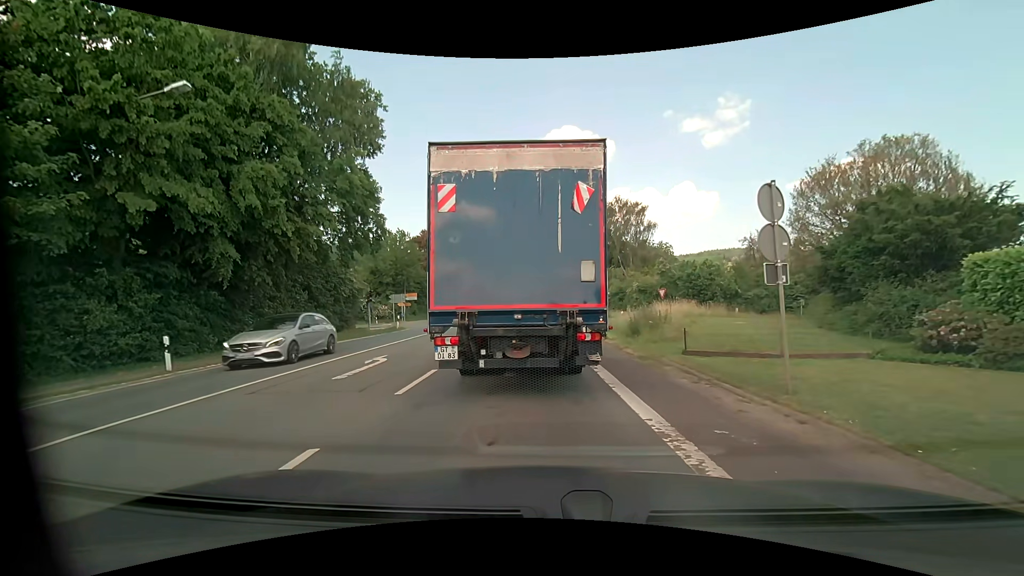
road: primary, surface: asphalt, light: Day
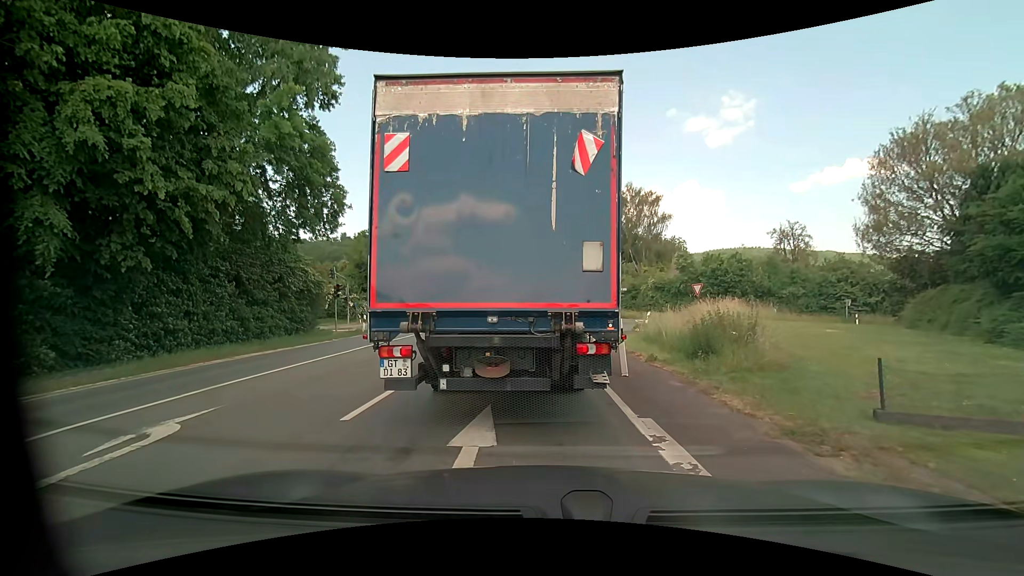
(0.0, +7.7) m; 0°
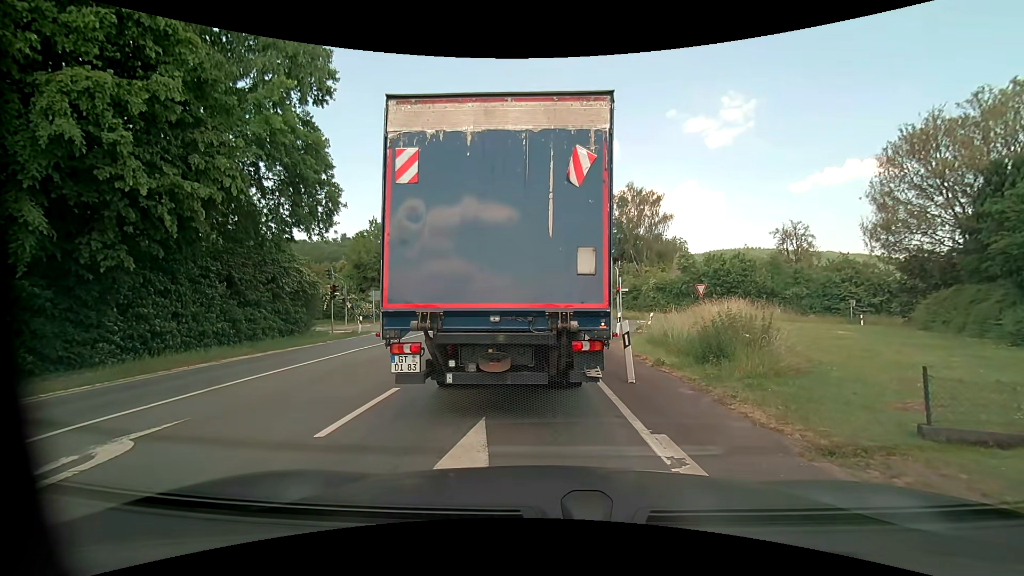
(0.0, +0.7) m; 0°
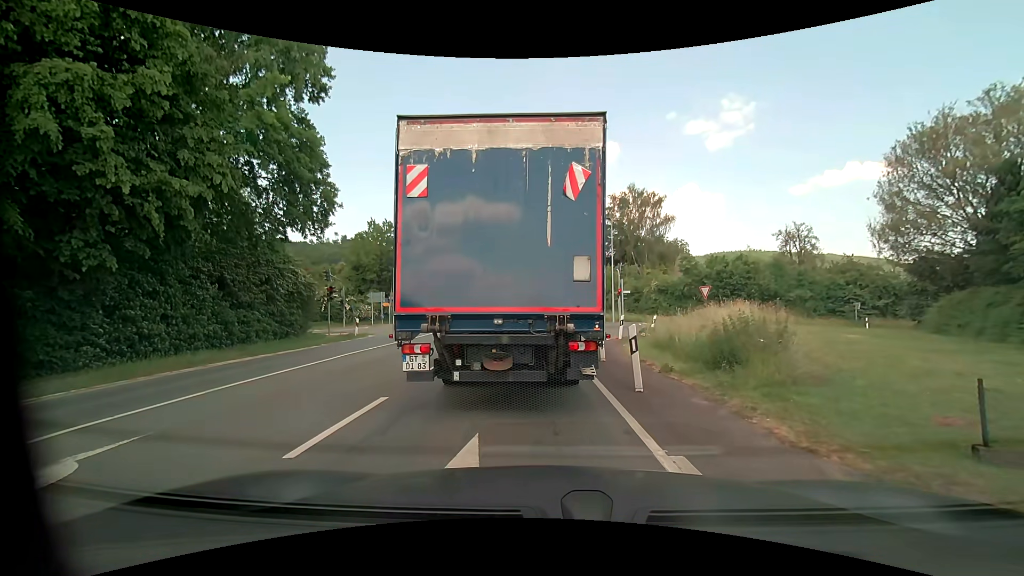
(0.0, +0.7) m; 0°
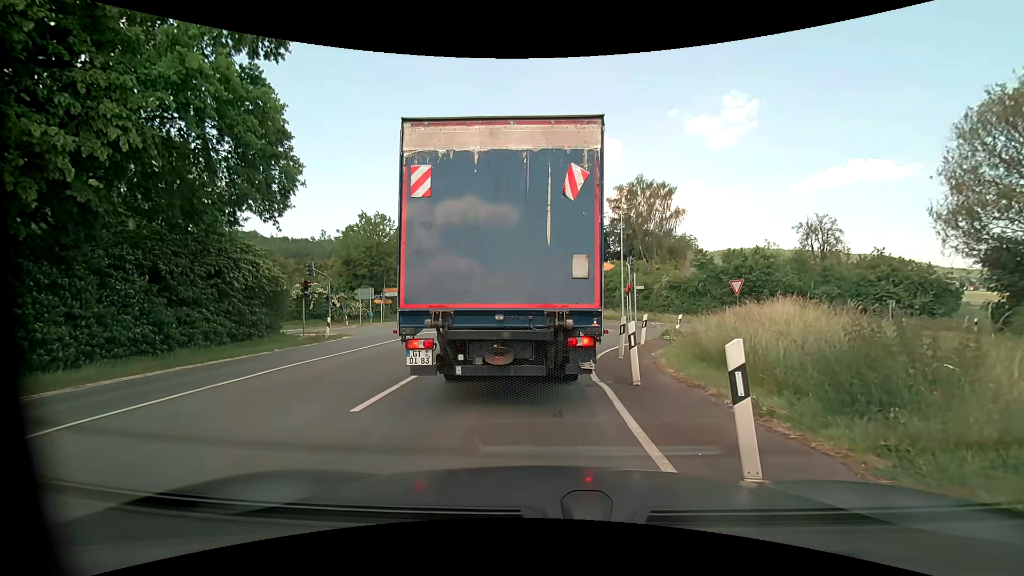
(0.0, +4.3) m; -1°
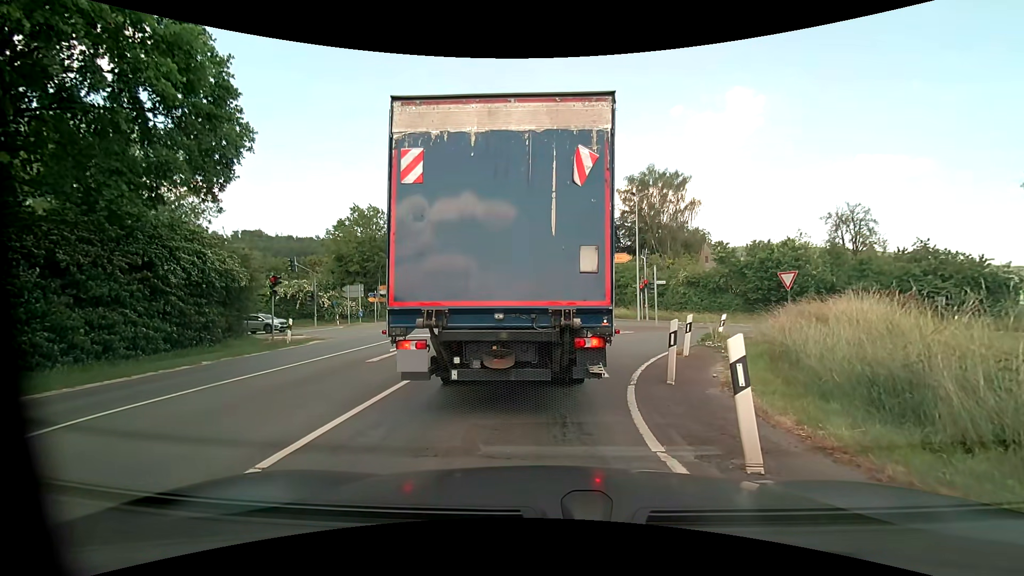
(+0.1, +4.3) m; +1°
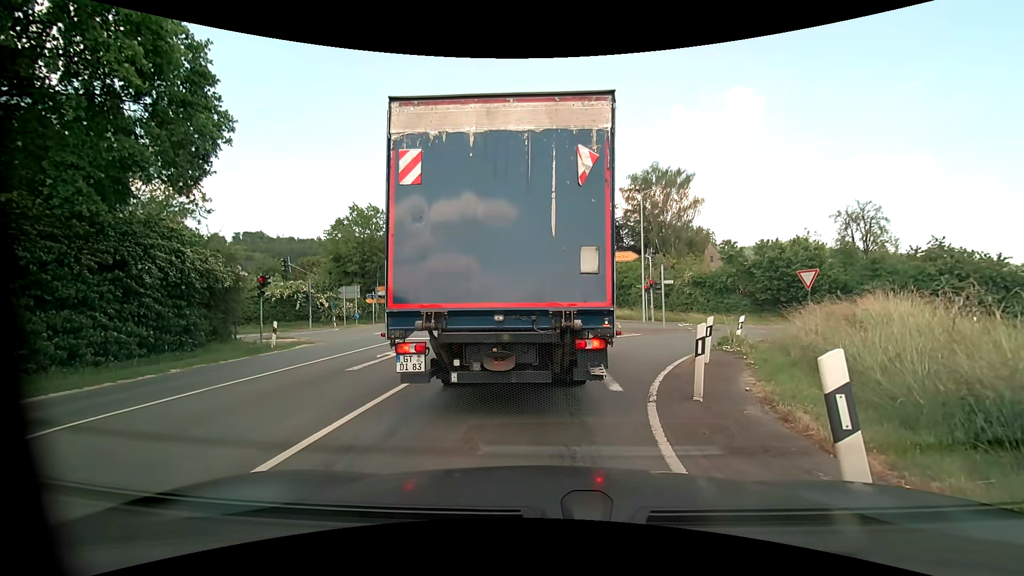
(0.0, +1.3) m; 0°
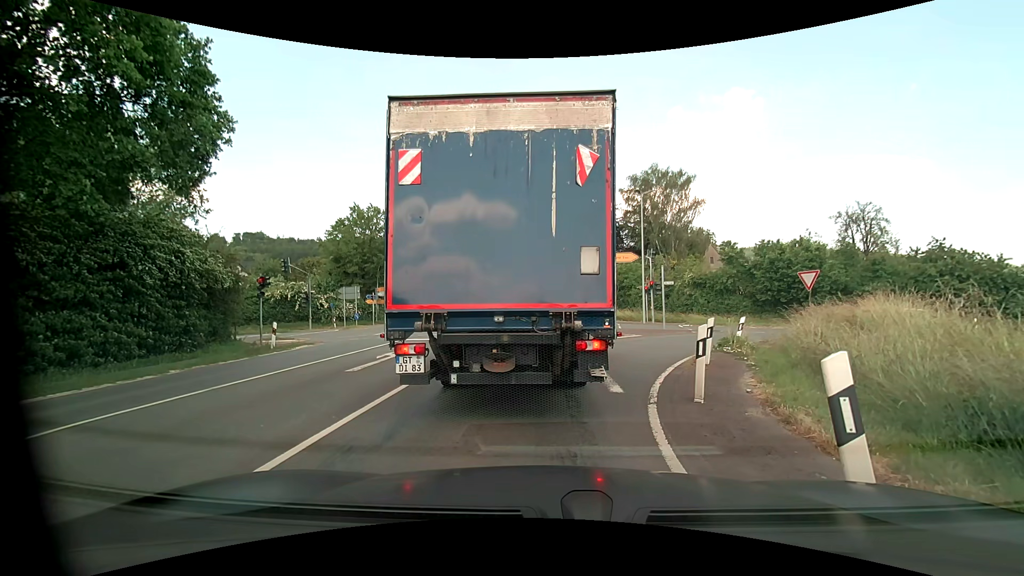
(0.0, +0.1) m; 0°
(0, +10) (-1, +20) (-1, +30) (-1, +40) (-1, +50) (-1, +60) (-1, +70) (-1, +80) (-1, +90) (-1, +100) m
